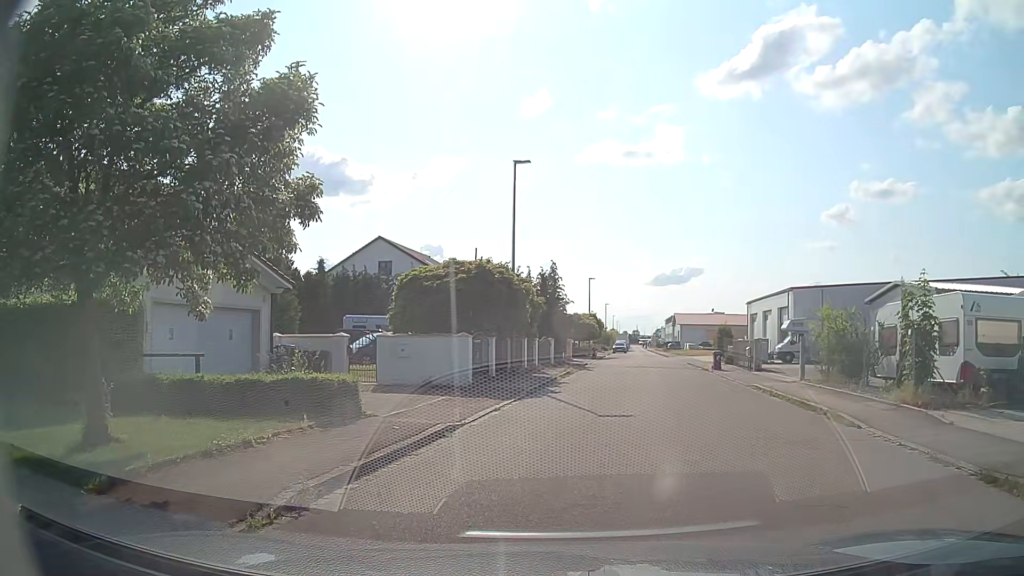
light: Day
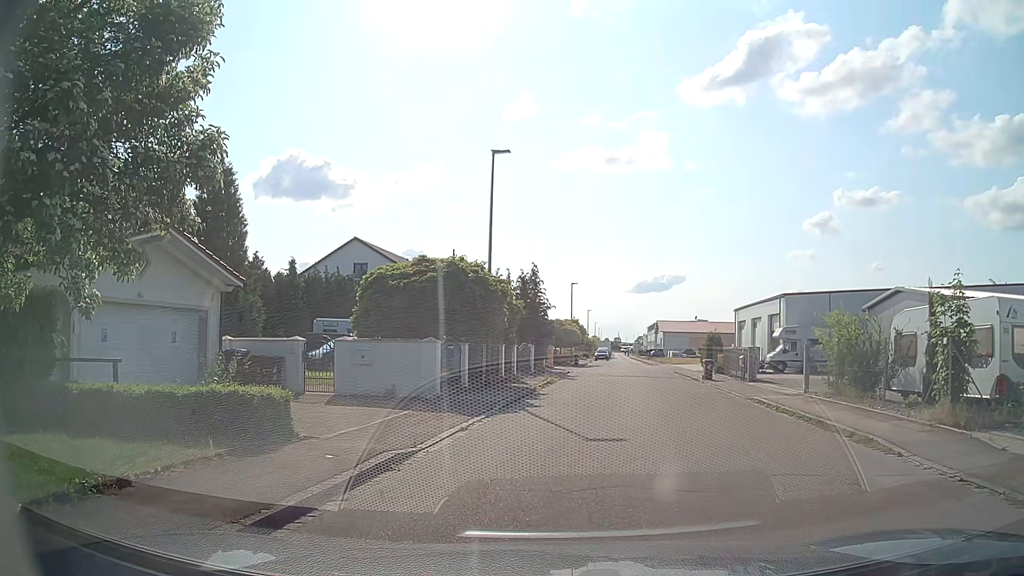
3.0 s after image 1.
(0.0, +2.2) m; +2°
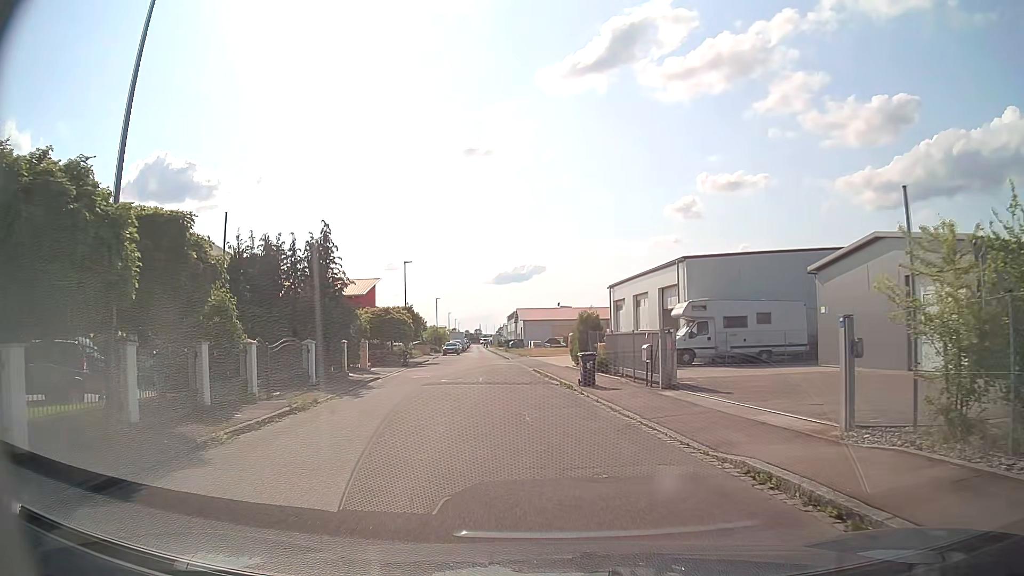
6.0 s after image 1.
(+2.0, +13.3) m; +10°
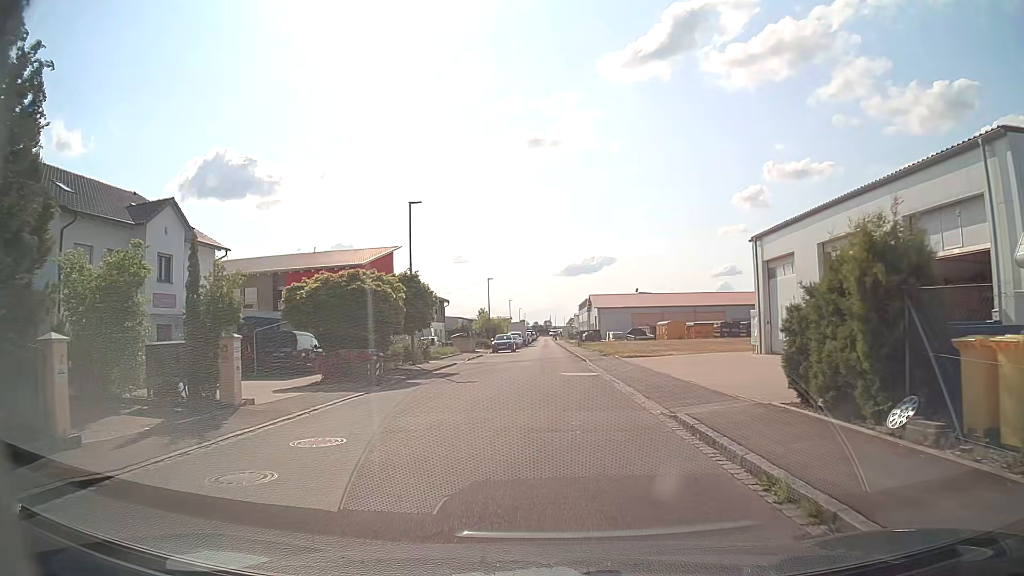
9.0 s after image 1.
(-1.2, +21.4) m; -5°
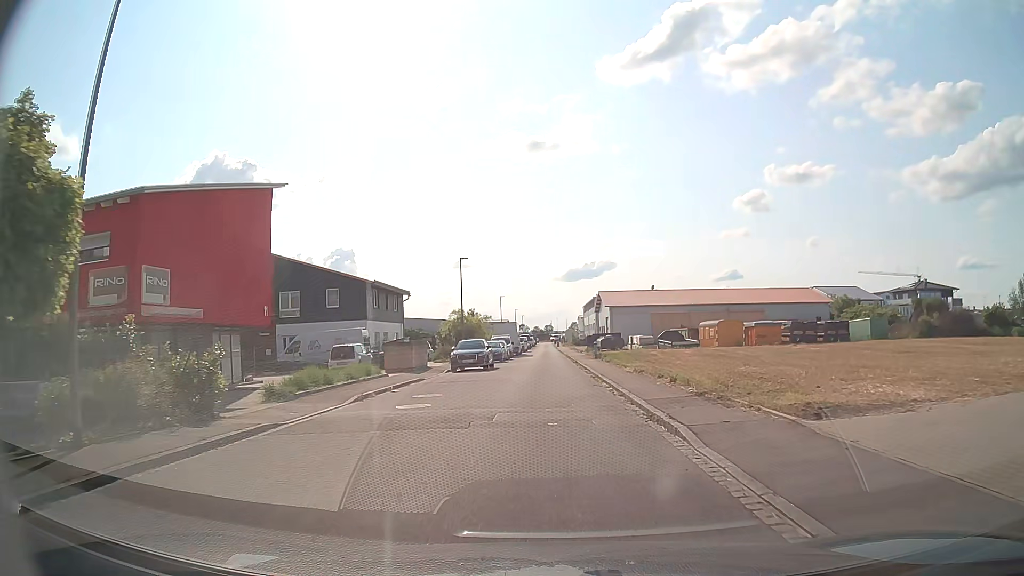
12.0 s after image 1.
(-0.2, +24.0) m; -1°
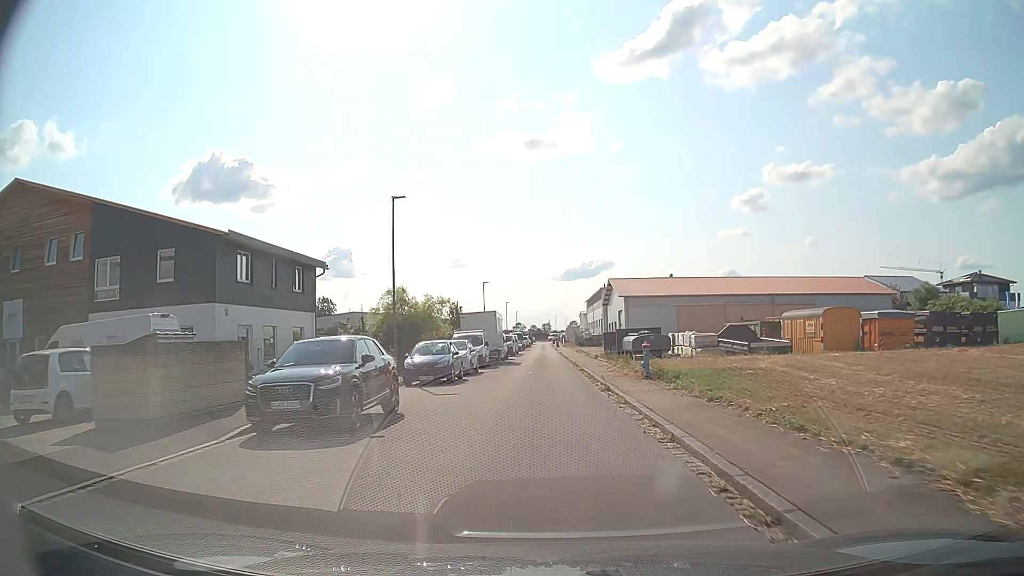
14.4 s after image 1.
(+0.1, +22.6) m; 0°
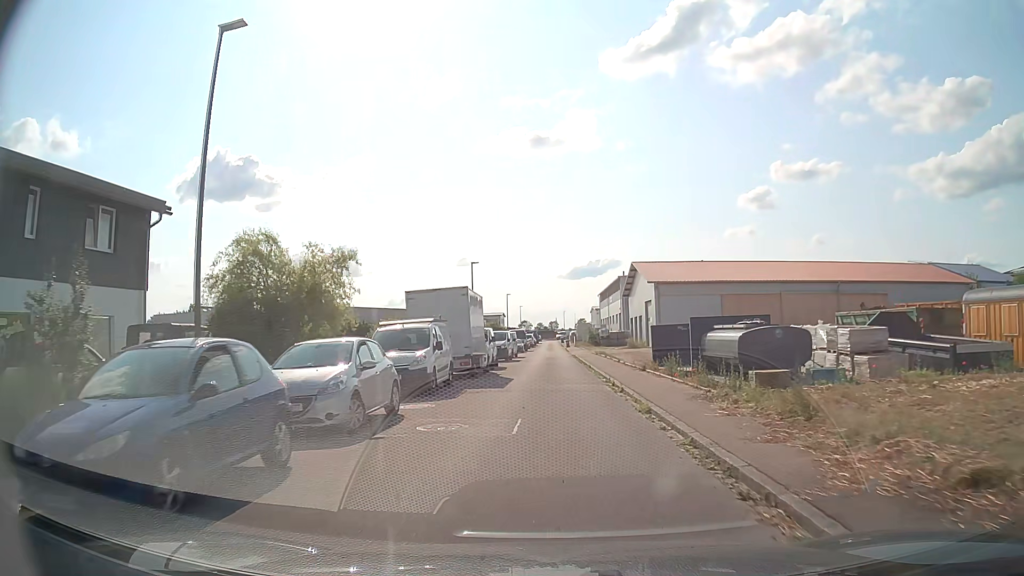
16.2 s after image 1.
(-0.1, +17.8) m; -1°
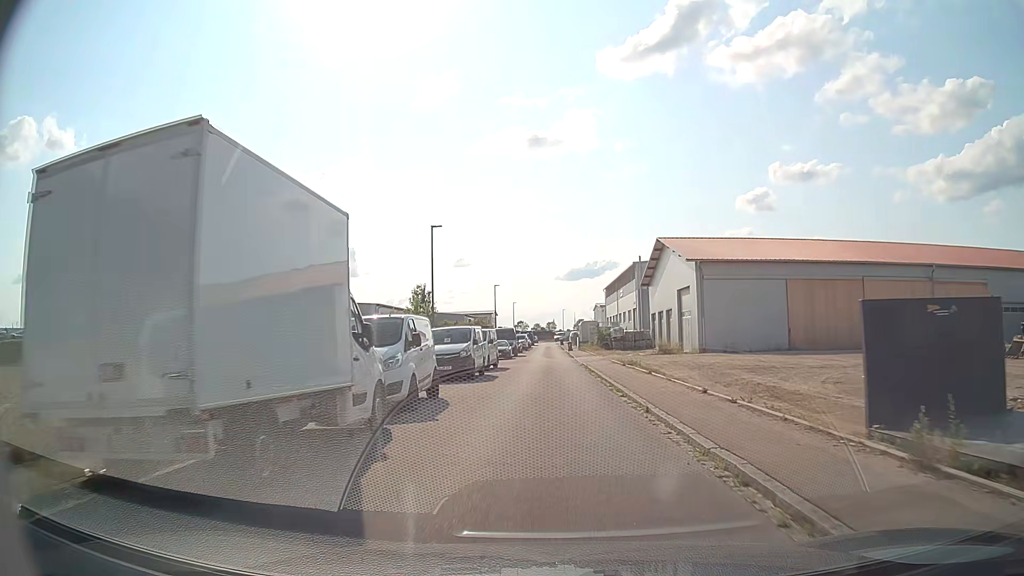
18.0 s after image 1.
(+0.1, +18.5) m; 0°
(0, +10) (0, +20) (0, +30) (0, +40) (0, +50) (+1, +60) (+1, +70) (+1, +80) (+1, +90) (+1, +100) m
